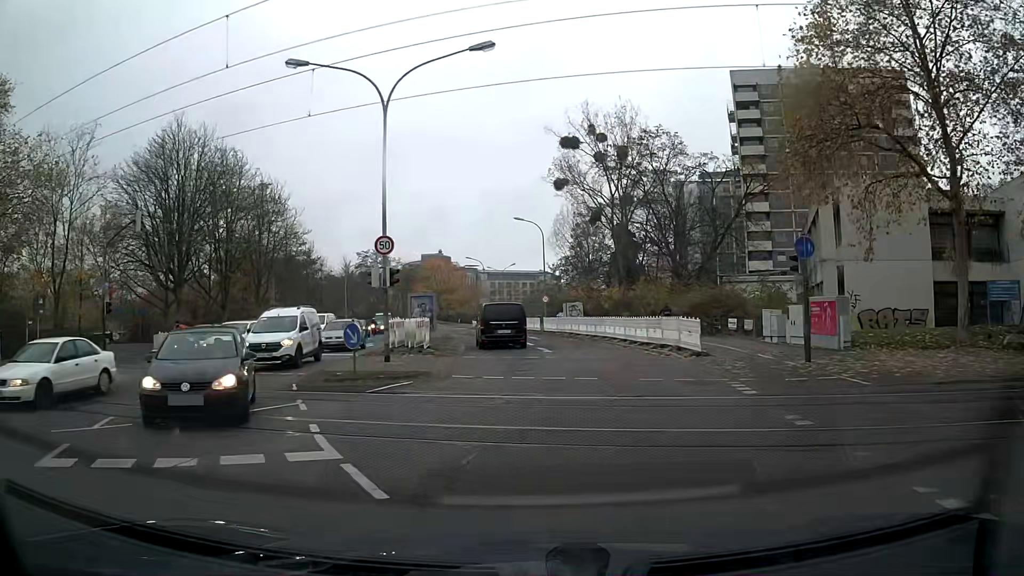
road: tertiary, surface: asphalt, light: Day
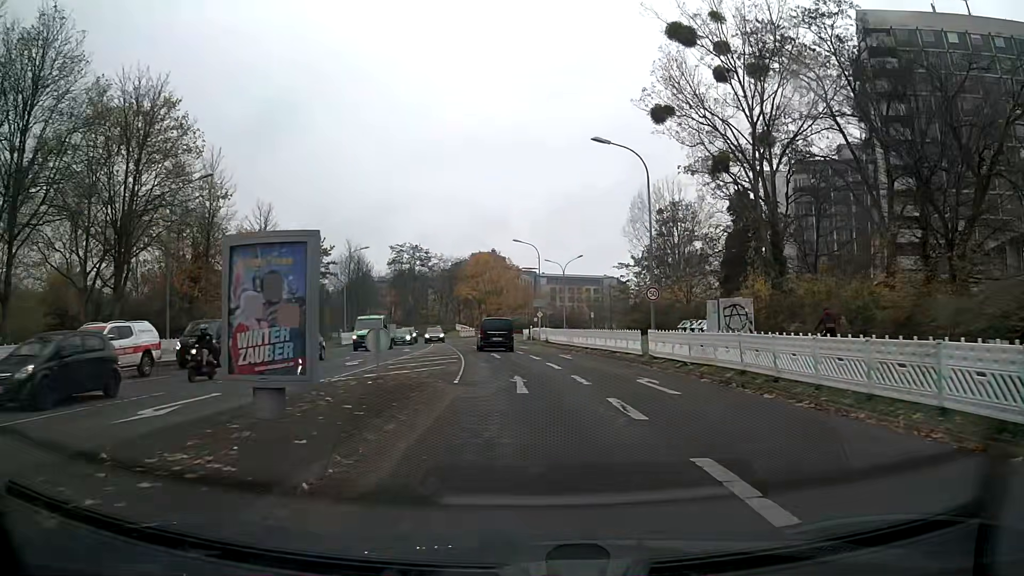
(-1.2, +26.6) m; -5°
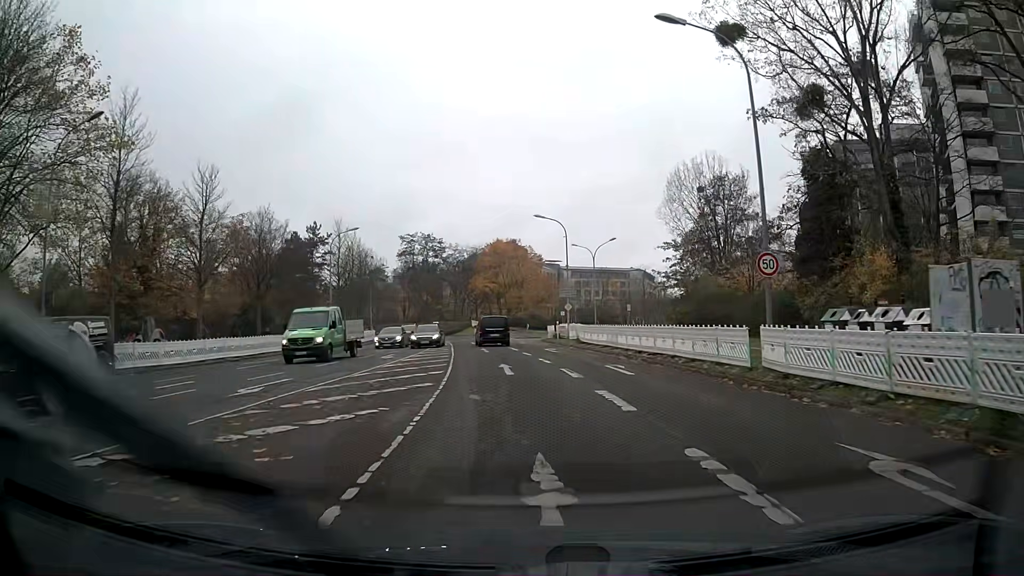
(-0.1, +11.8) m; -2°
(0, +10) (-1, +20) (-2, +30) (-3, +40) (-4, +50) (-5, +60) (-7, +70) (-9, +79) (-11, +89) (-14, +99) m
